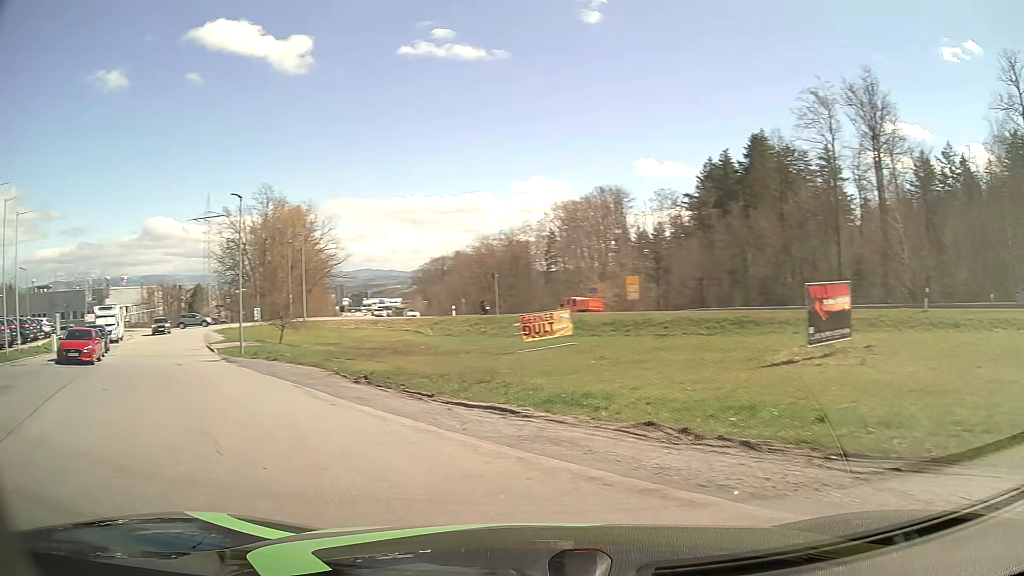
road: residential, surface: asphalt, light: Day
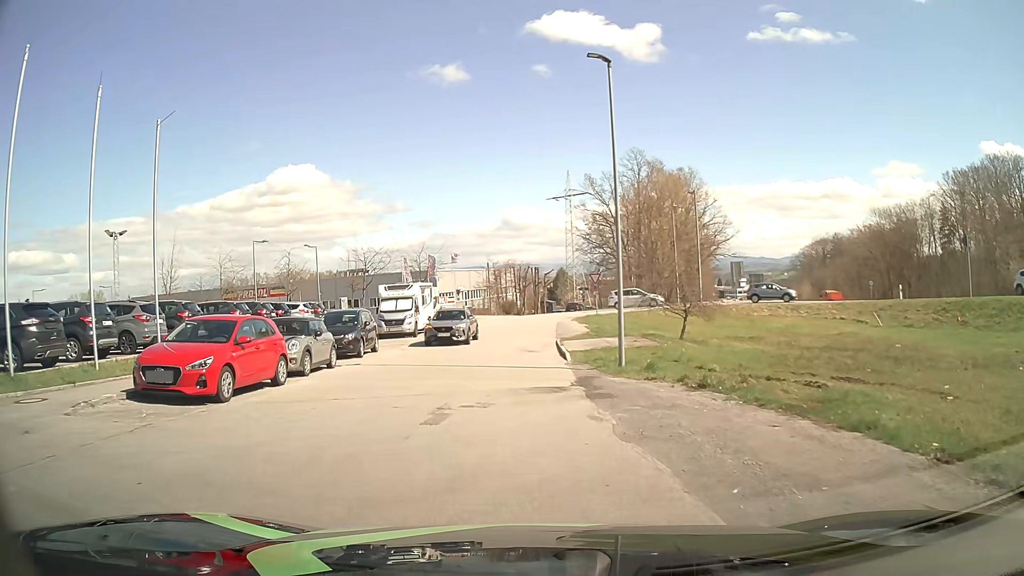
(-6.2, +16.2) m; -30°
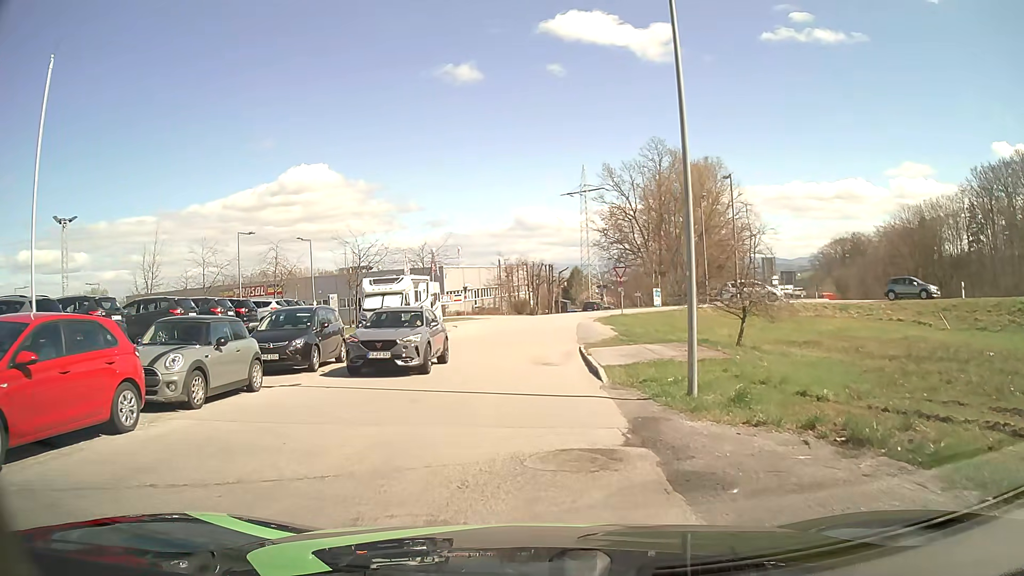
(0.0, +6.1) m; -2°
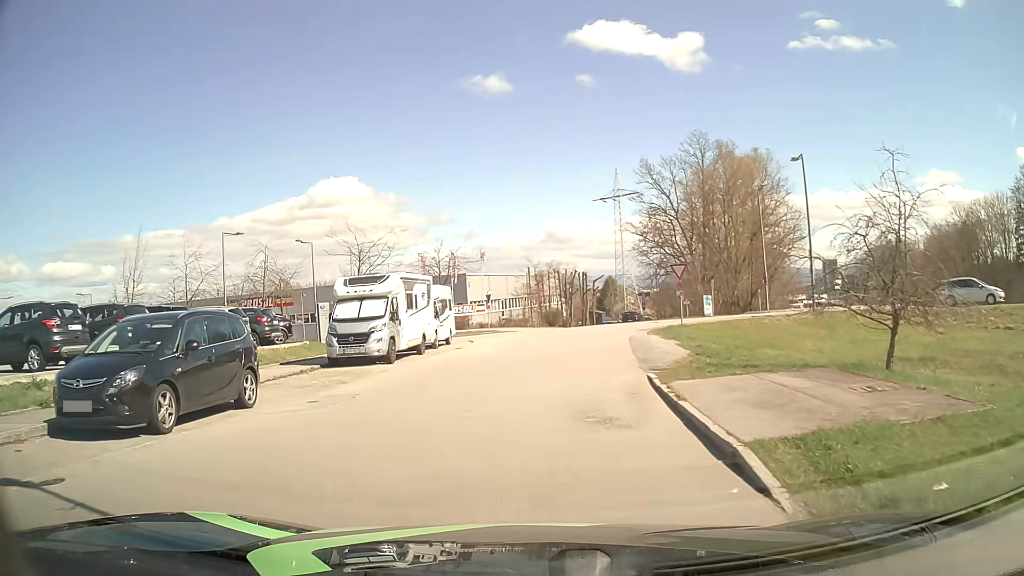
(0.0, +8.4) m; -1°
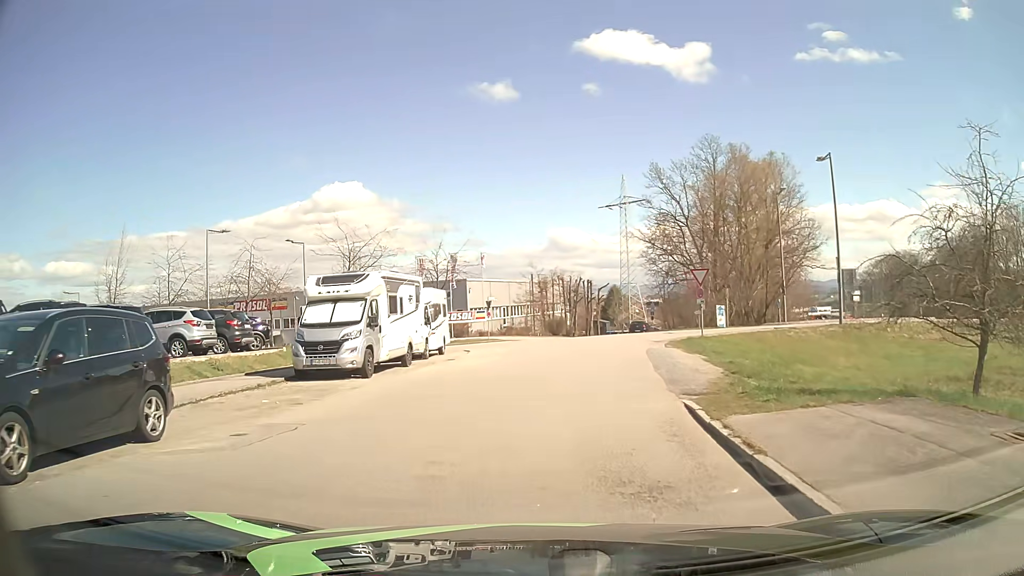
(-0.1, +3.3) m; -1°
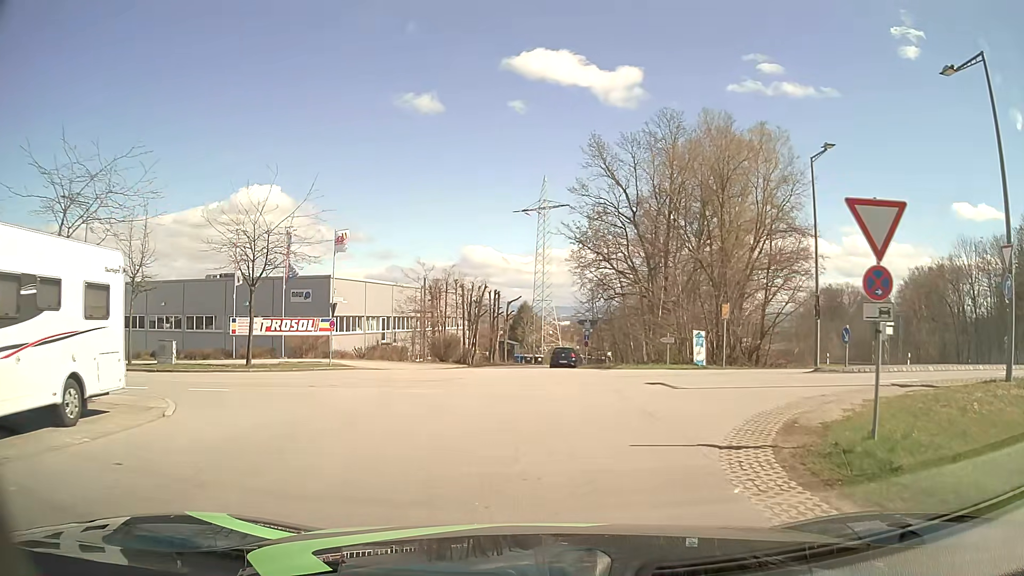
(+1.6, +19.9) m; +8°
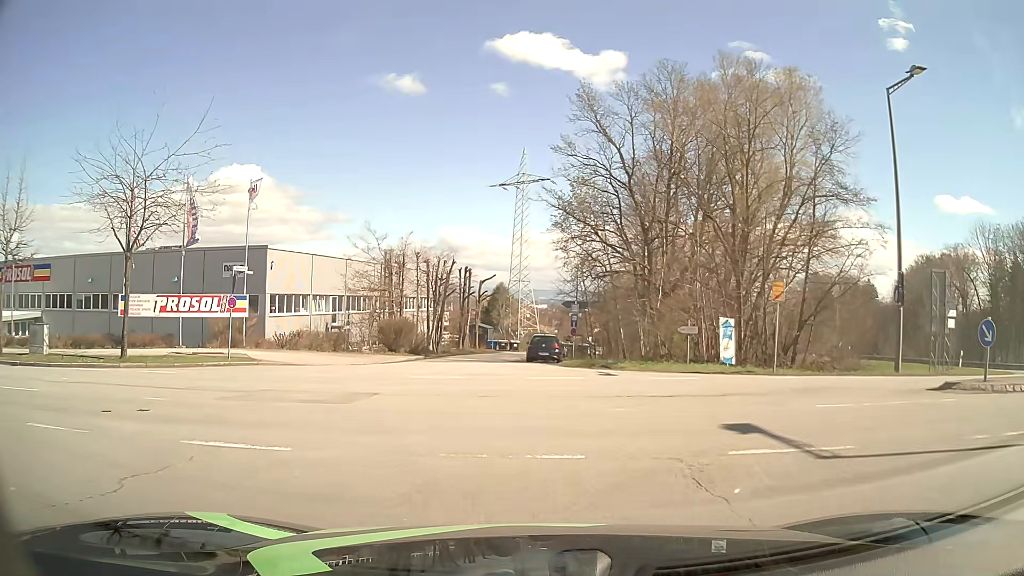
(+0.2, +8.7) m; +2°
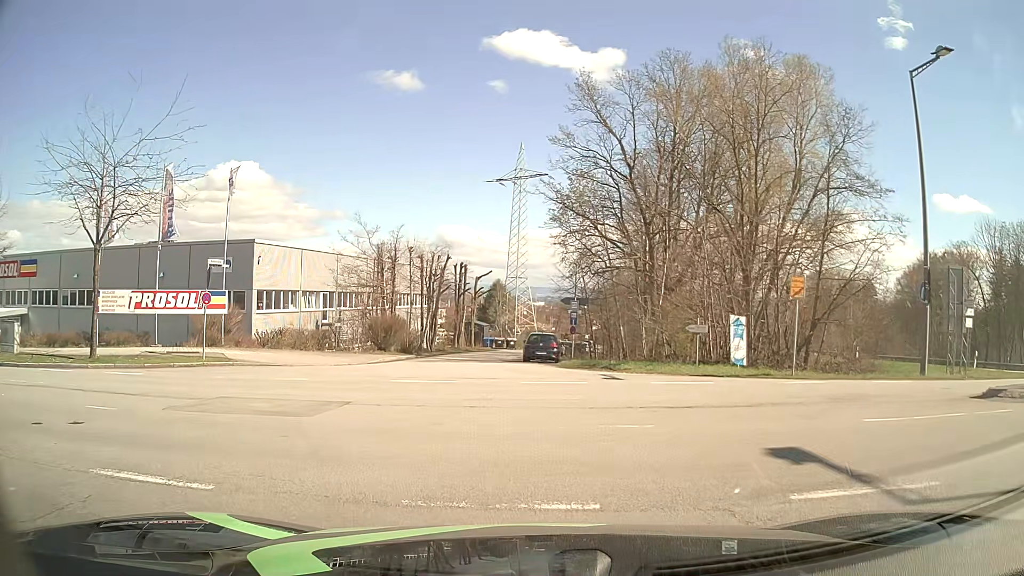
(0.0, +1.7) m; 0°
(-2, +9) (-11, +15) (-21, +17) (-30, +18) (-40, +19) (-50, +20) (-60, +22) (-70, +23) (-80, +25) (-90, +28) m
